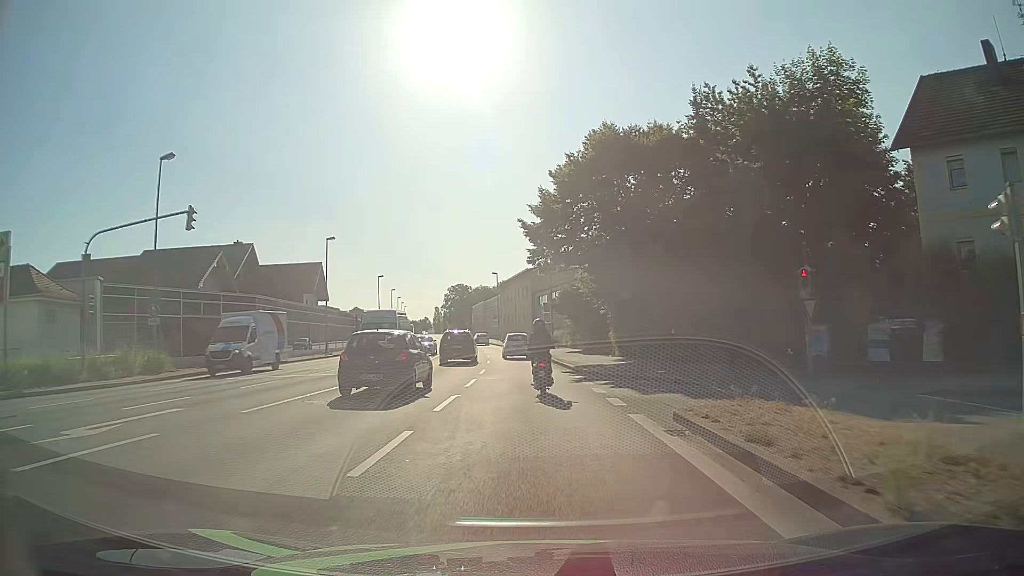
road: primary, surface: asphalt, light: Day
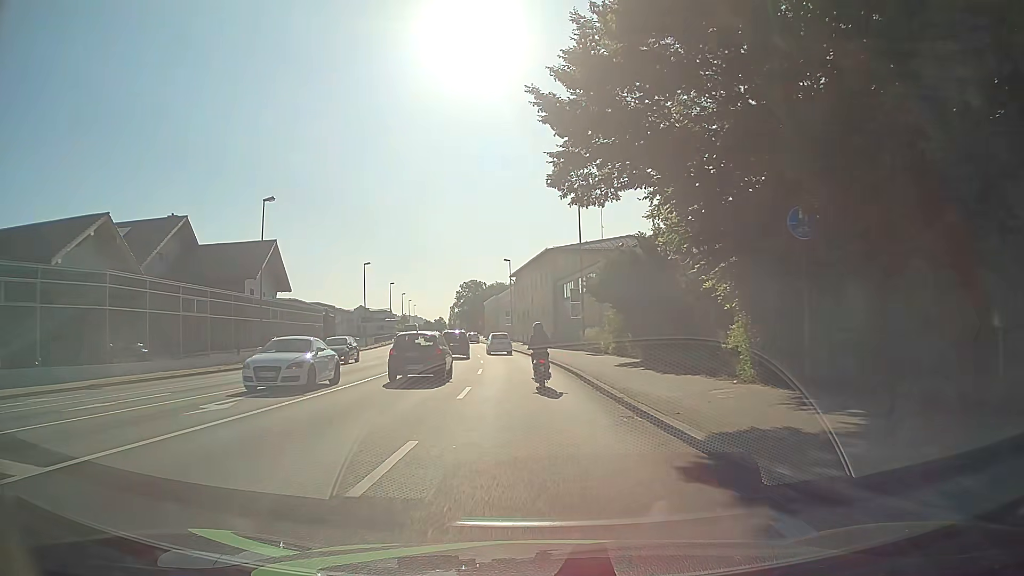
(-0.4, +18.6) m; -2°
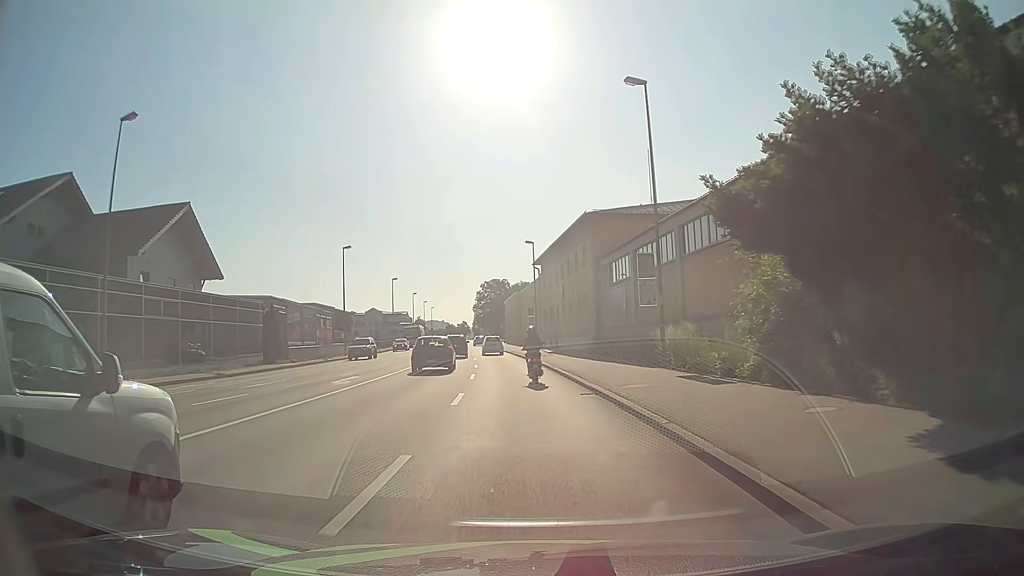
(-0.5, +19.3) m; -2°
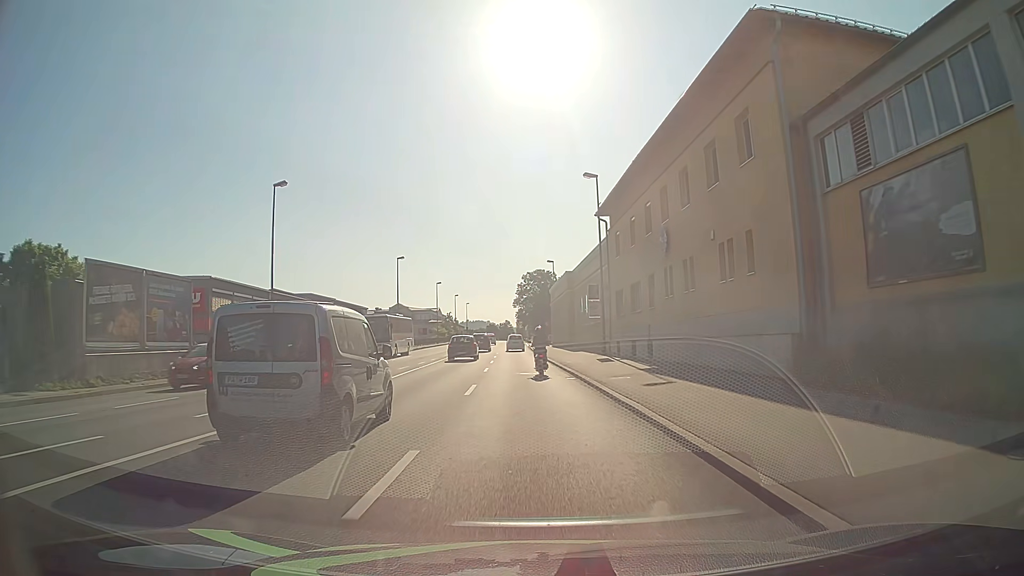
(-1.5, +26.9) m; -5°
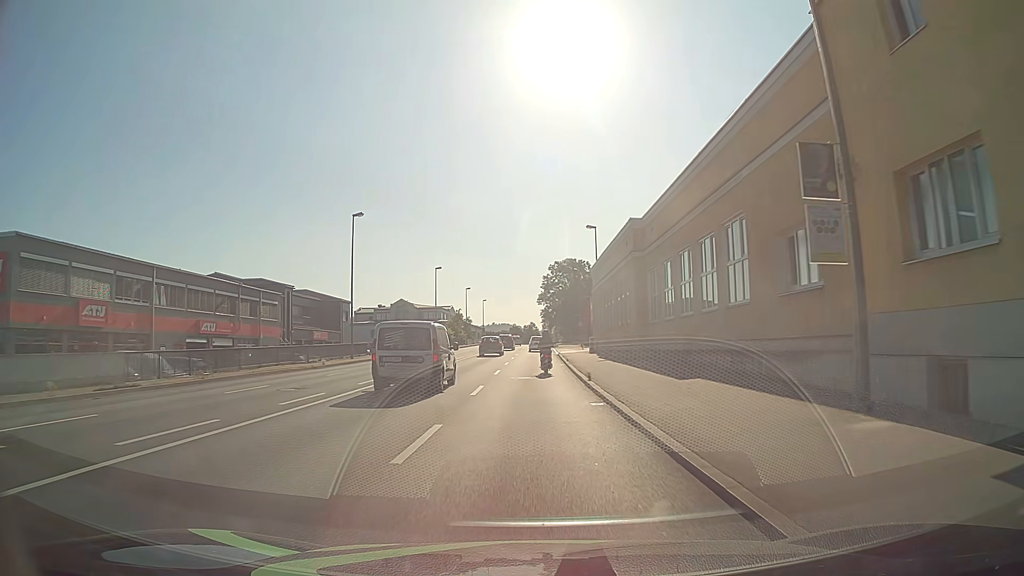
(-0.7, +28.0) m; -3°
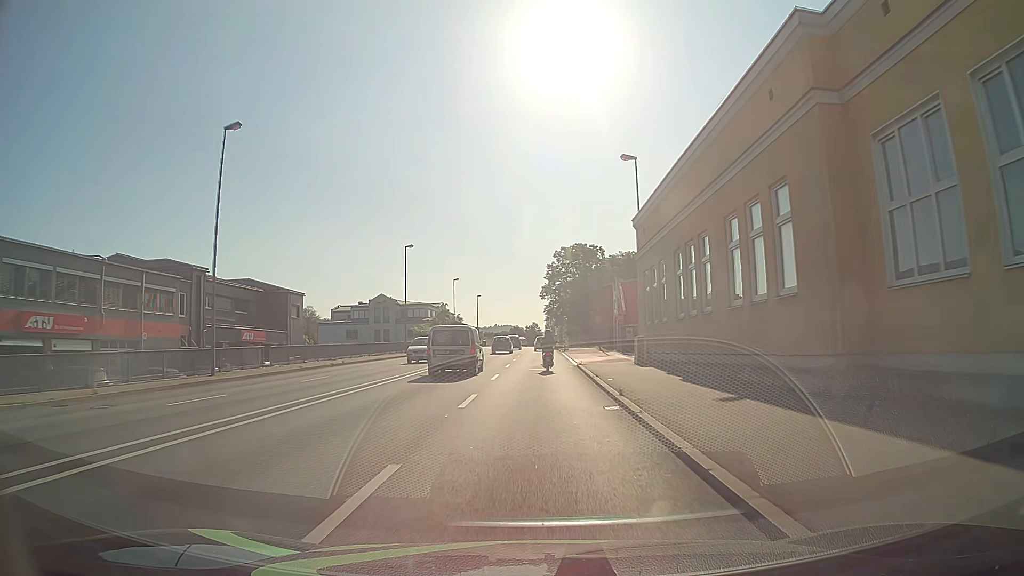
(0.0, +21.8) m; 0°
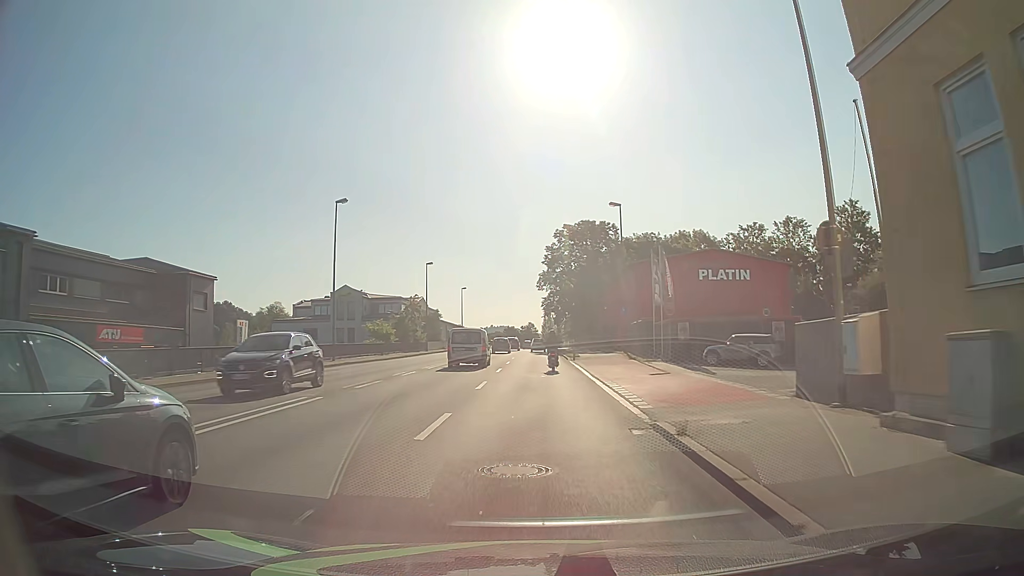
(0.0, +22.2) m; 0°
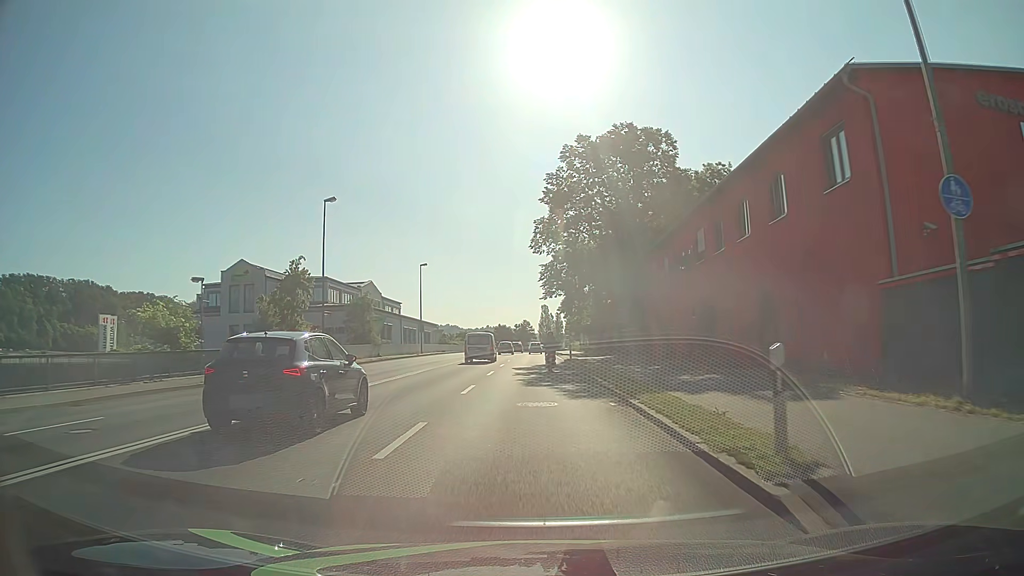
(+0.3, +37.6) m; +1°
(0, +10) (0, +20) (0, +30) (0, +40) (0, +50) (0, +60) (0, +70) (0, +80) (0, +90) (0, +100) m
